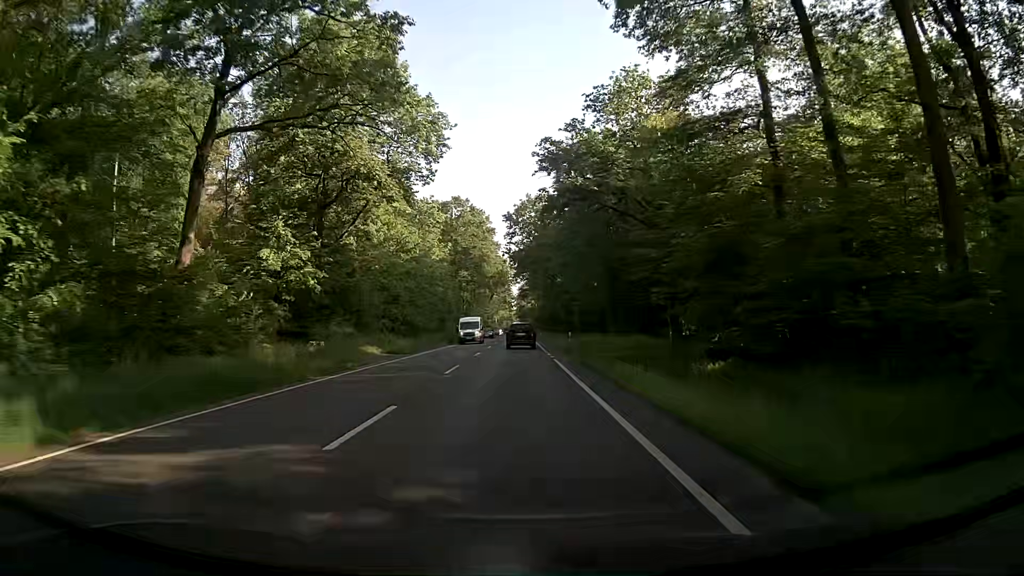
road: primary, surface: asphalt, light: Day
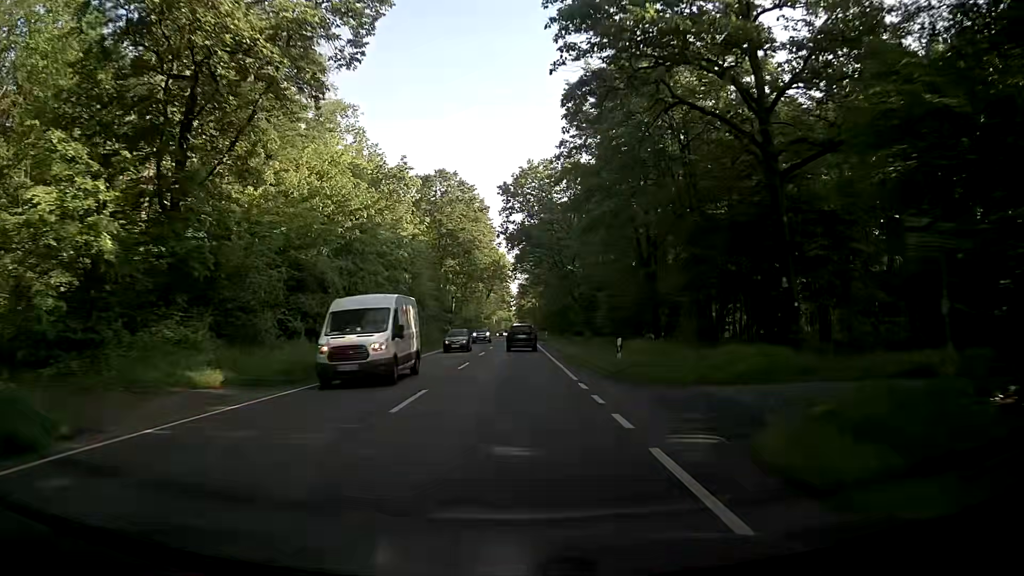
(-0.2, +20.5) m; 0°
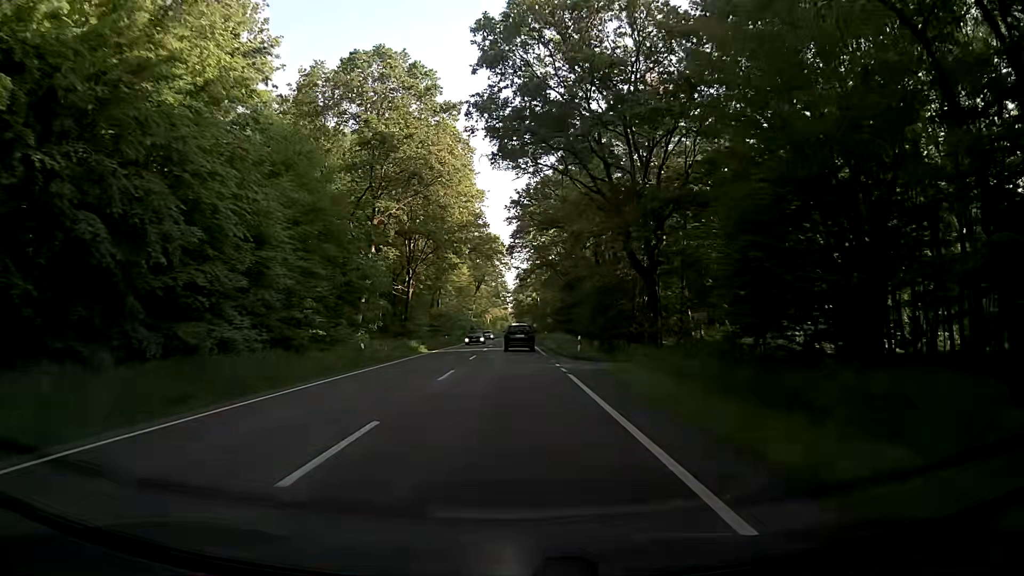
(-0.2, +41.7) m; -1°
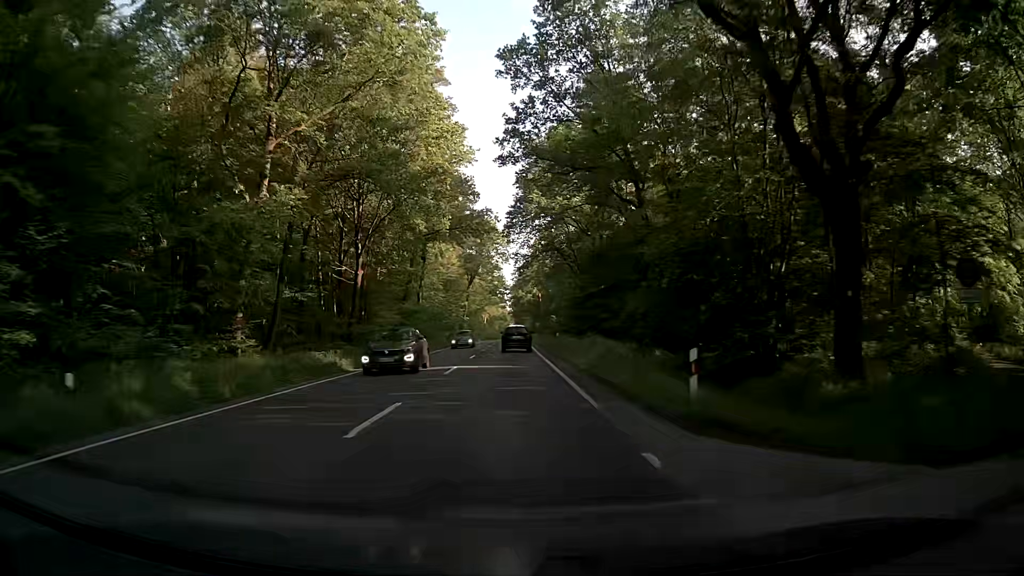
(+0.3, +21.5) m; +1°
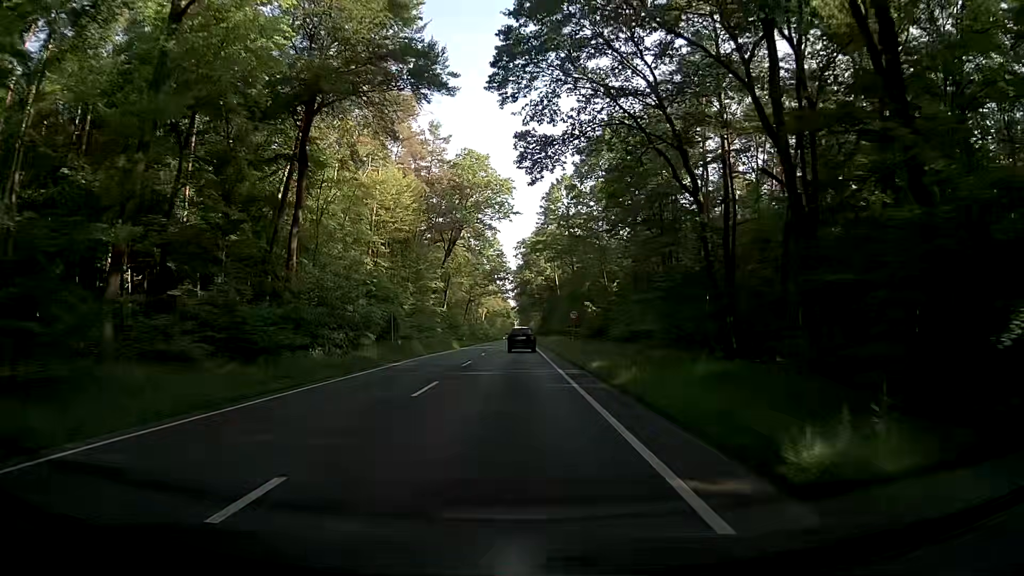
(-0.5, +54.9) m; -1°
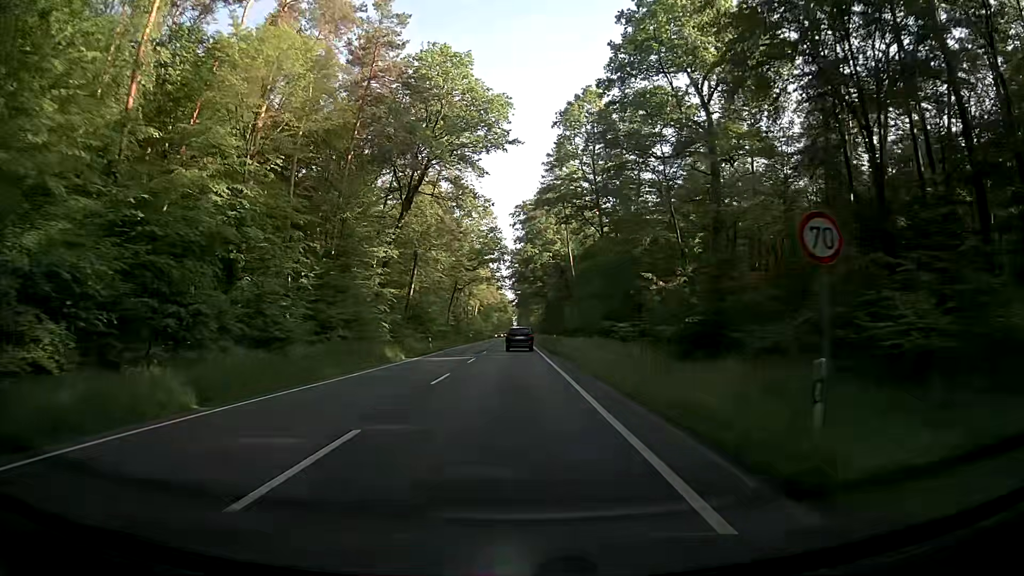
(-0.1, +33.4) m; -1°
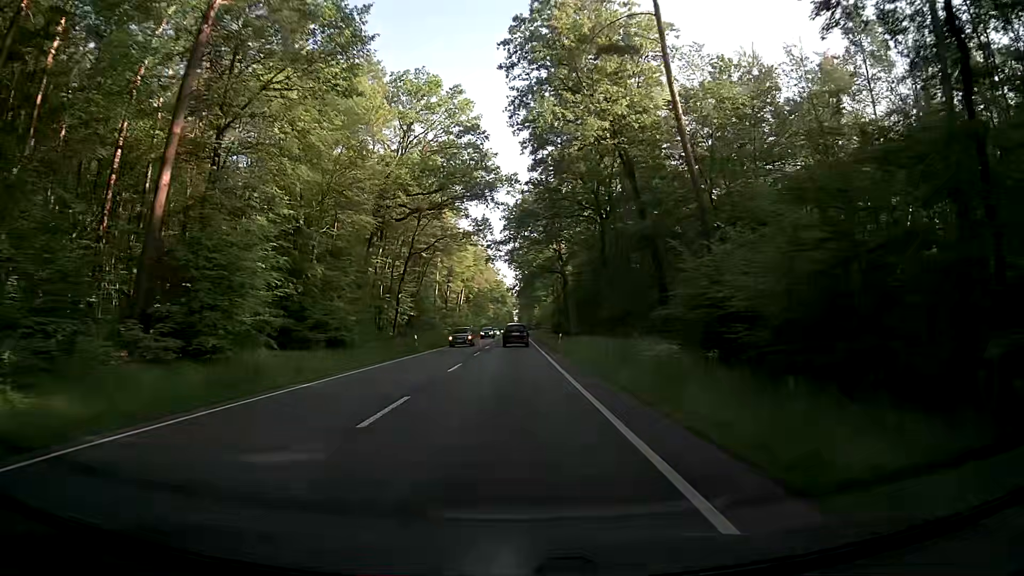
(+1.0, +56.2) m; +1°
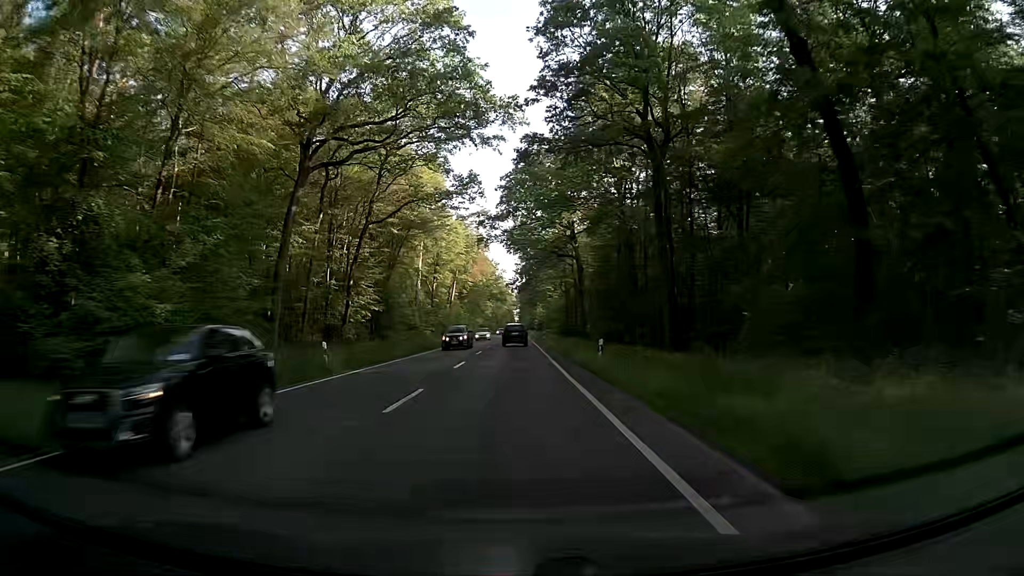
(-0.1, +22.6) m; -1°
(0, +10) (0, +20) (0, +30) (0, +40) (+1, +50) (+1, +60) (+1, +70) (+1, +80) (+1, +90) (+1, +100) m
